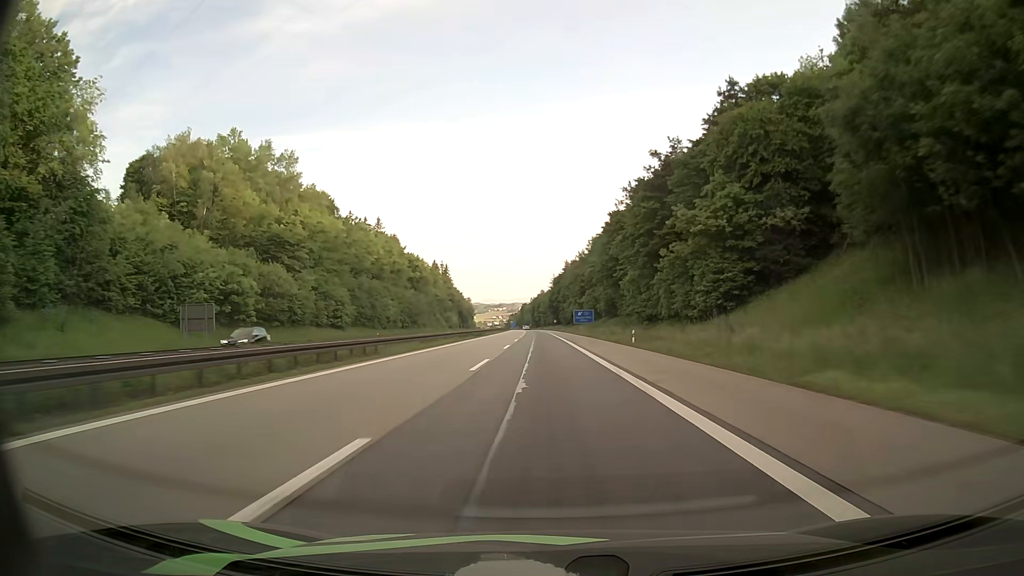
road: motorway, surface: asphalt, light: Day
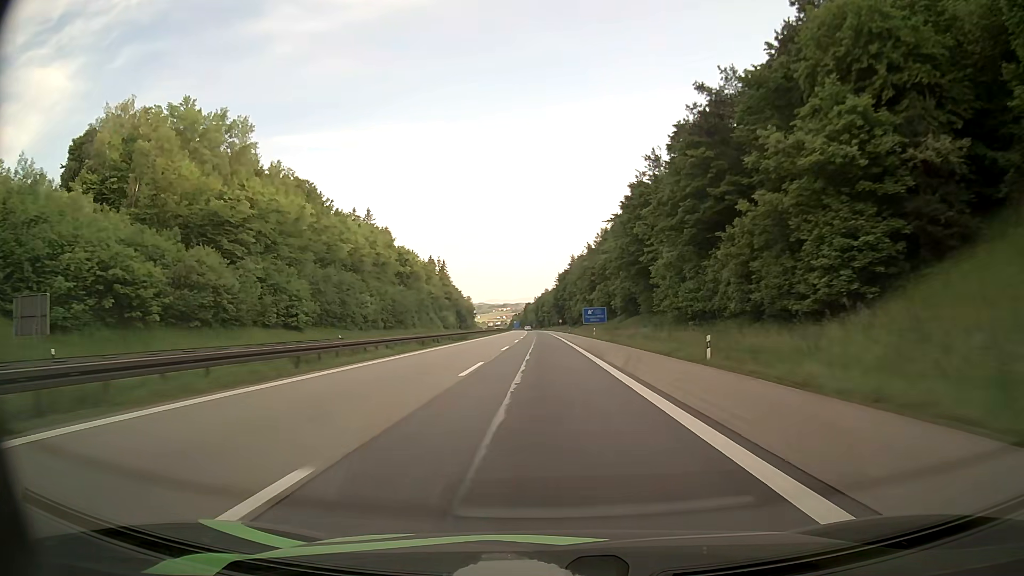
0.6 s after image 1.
(-0.1, +19.6) m; 0°
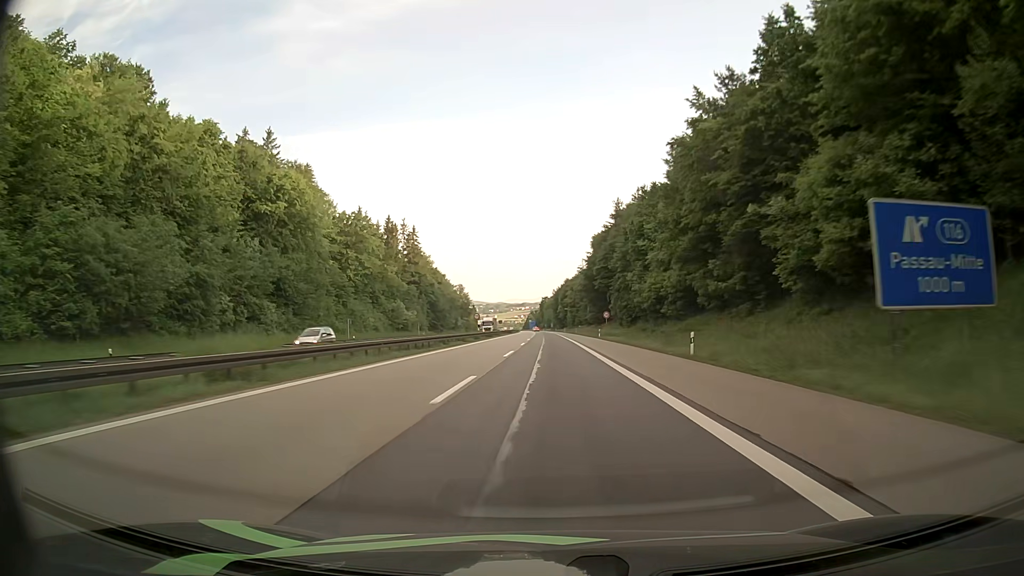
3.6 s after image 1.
(-1.5, +95.7) m; -2°
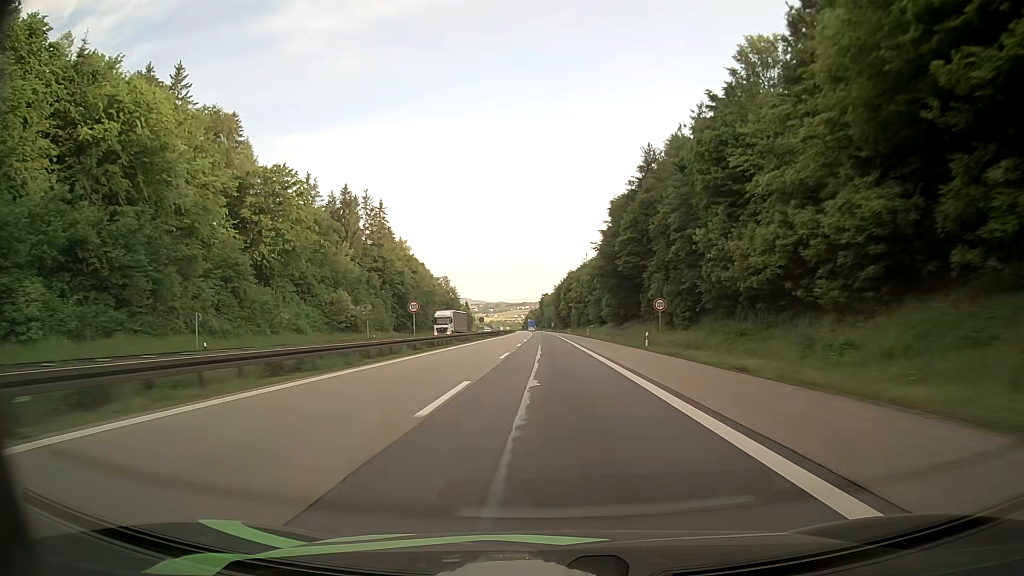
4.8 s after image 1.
(0.0, +37.7) m; 0°
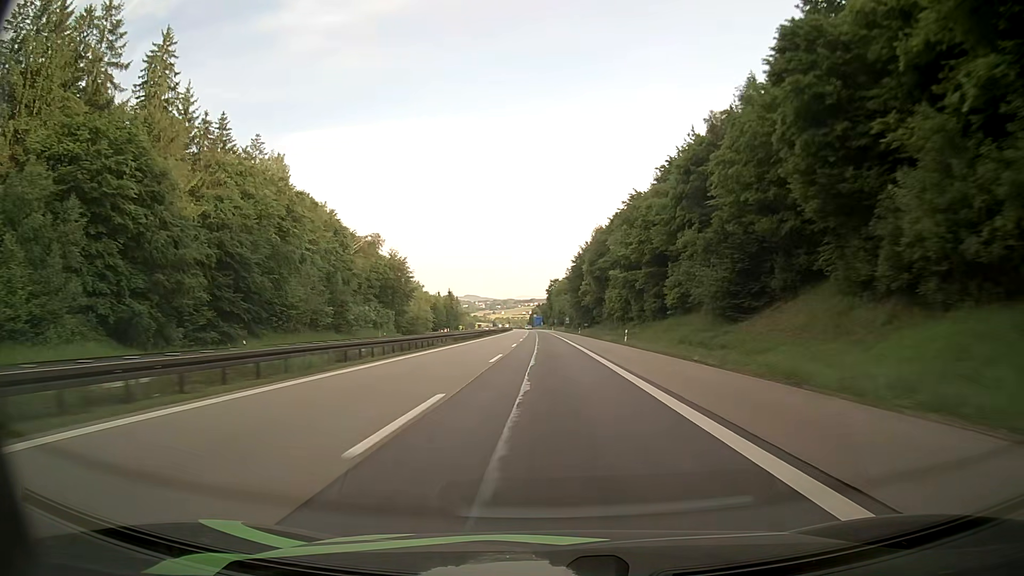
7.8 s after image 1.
(-0.7, +92.9) m; -1°
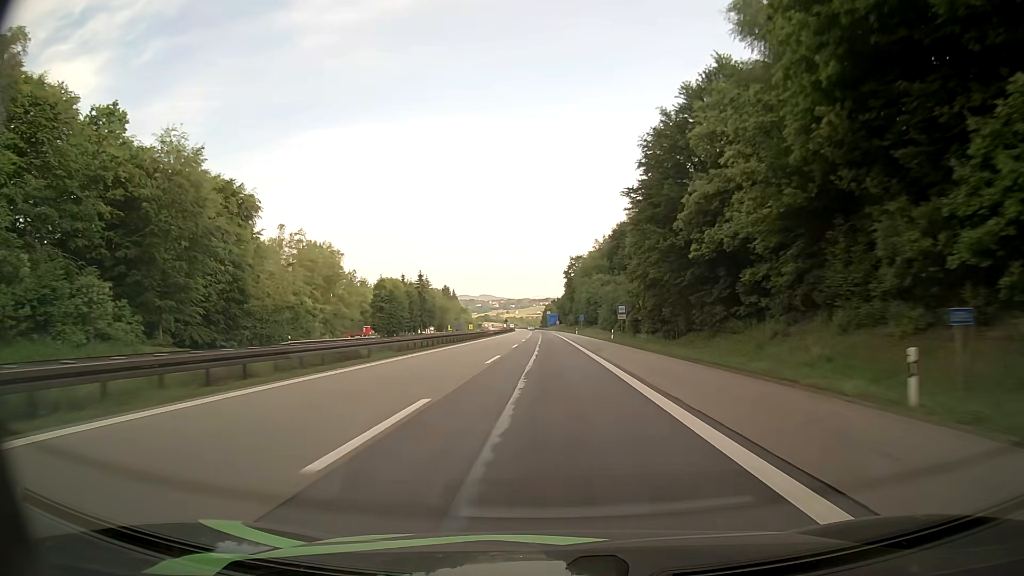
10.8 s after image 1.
(-0.8, +91.0) m; -1°
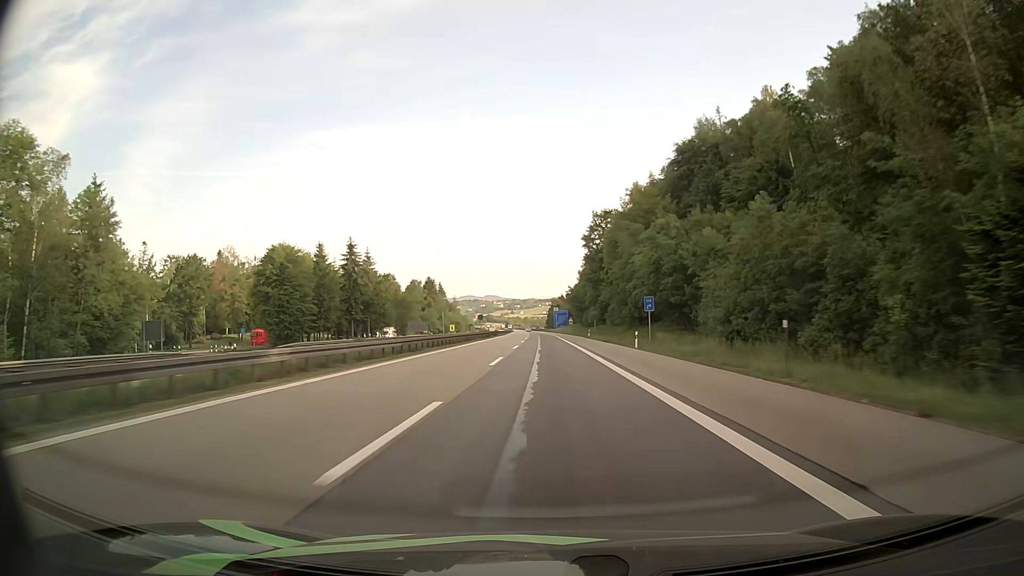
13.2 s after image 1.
(-1.0, +72.3) m; -1°
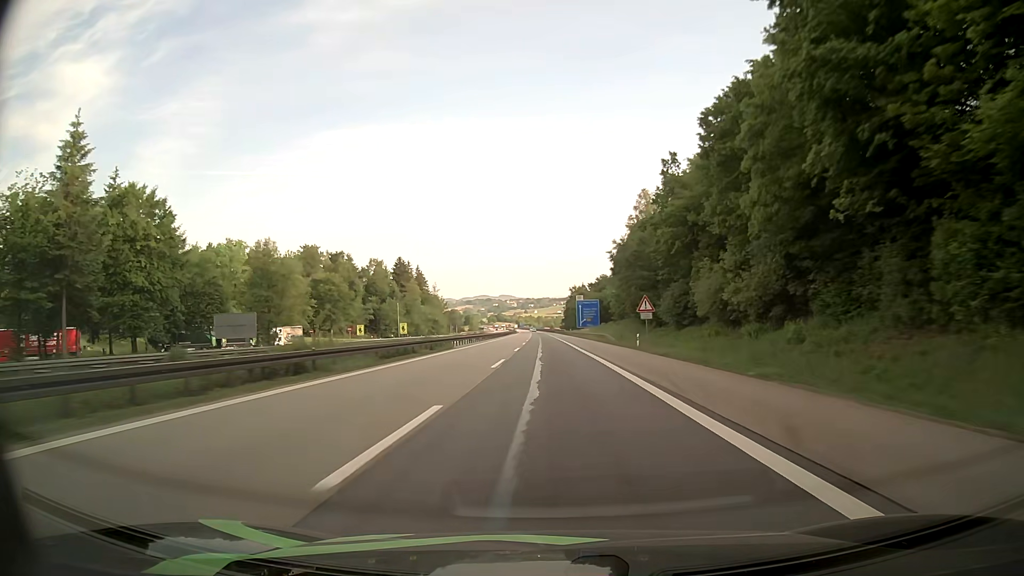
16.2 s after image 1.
(-0.8, +89.9) m; -1°
(0, +10) (0, +20) (0, +30) (0, +40) (0, +50) (-1, +60) (-1, +70) (-1, +80) (-1, +90) (-1, +100) m
